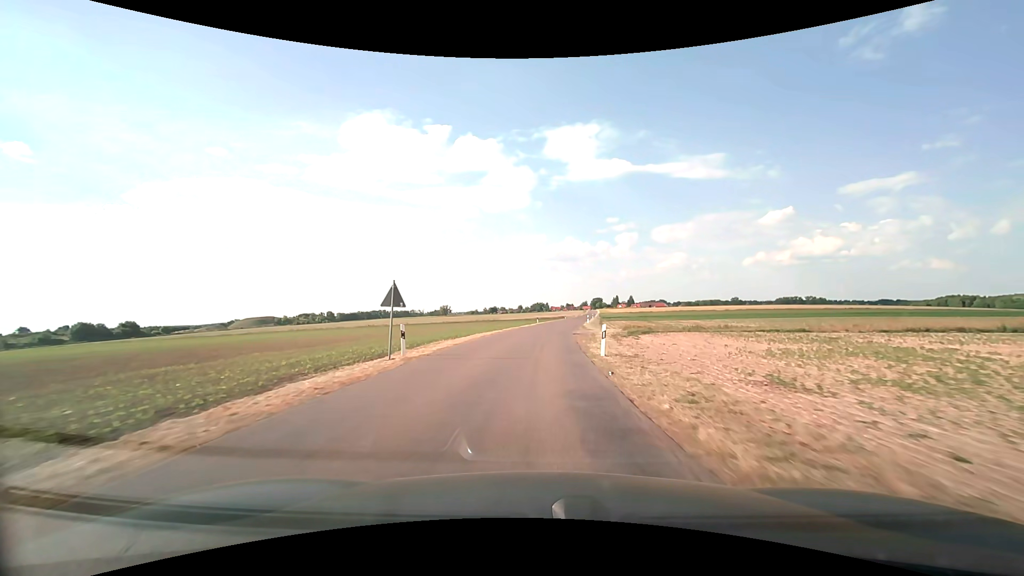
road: unclassified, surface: asphalt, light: Day
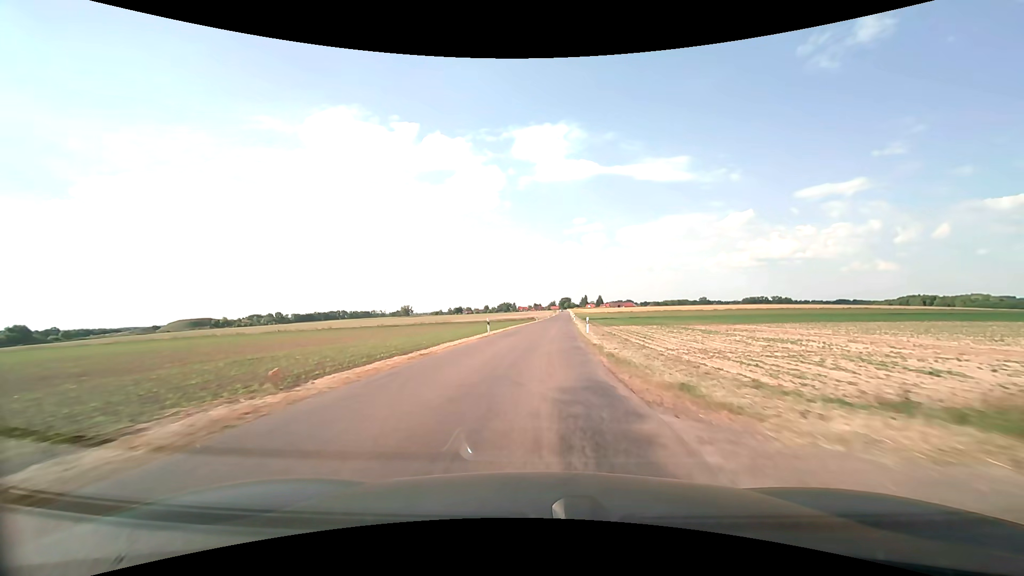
(+1.1, +33.0) m; +4°
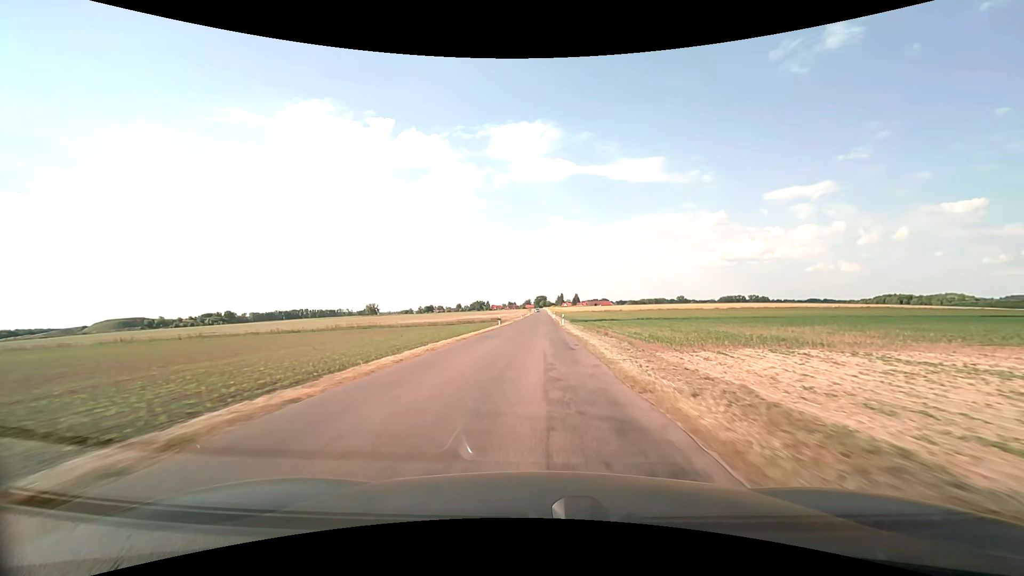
(+1.3, +35.0) m; +3°
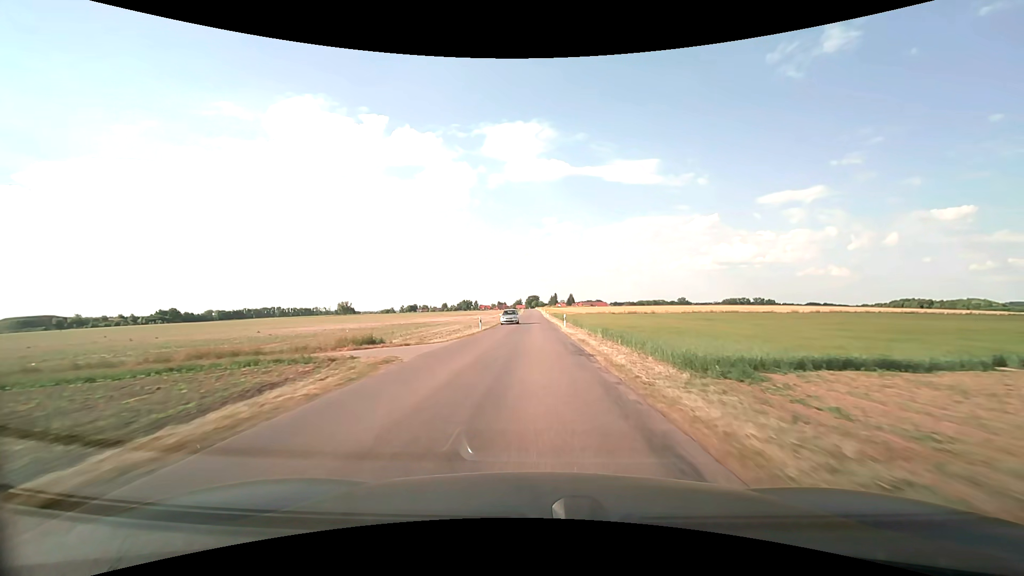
(+0.7, +60.8) m; +1°
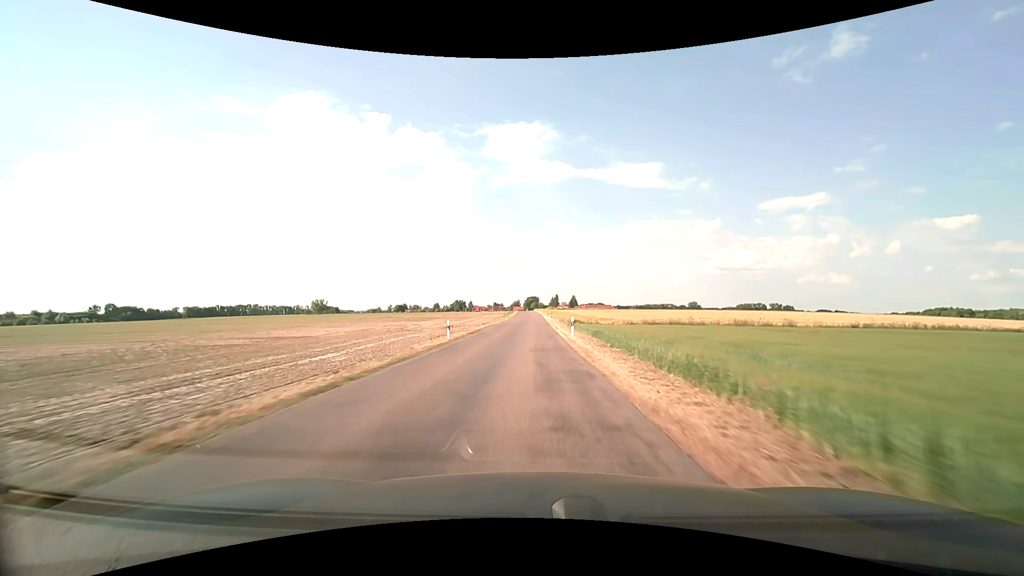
(-0.1, +62.4) m; 0°
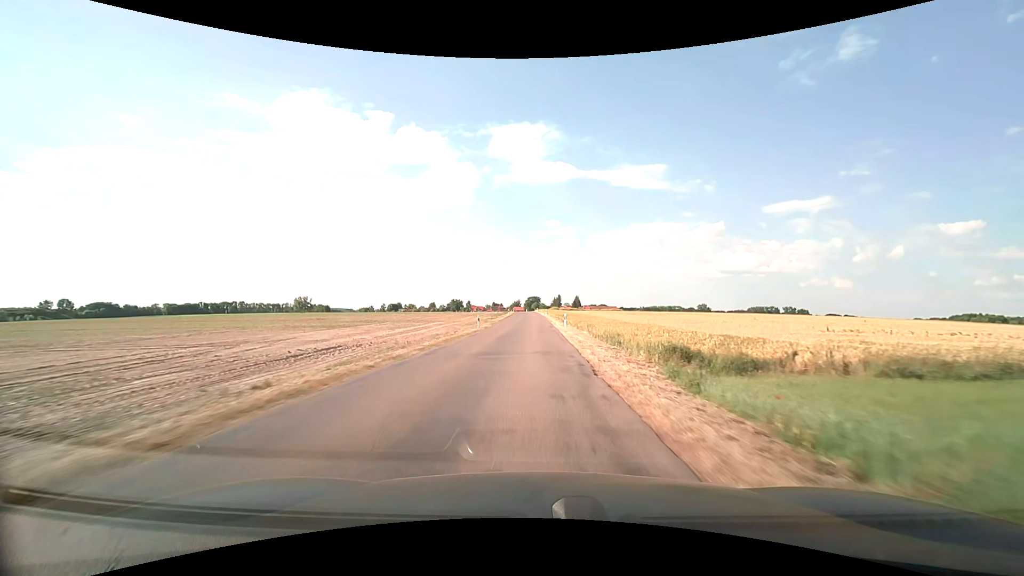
(-0.2, +37.8) m; 0°
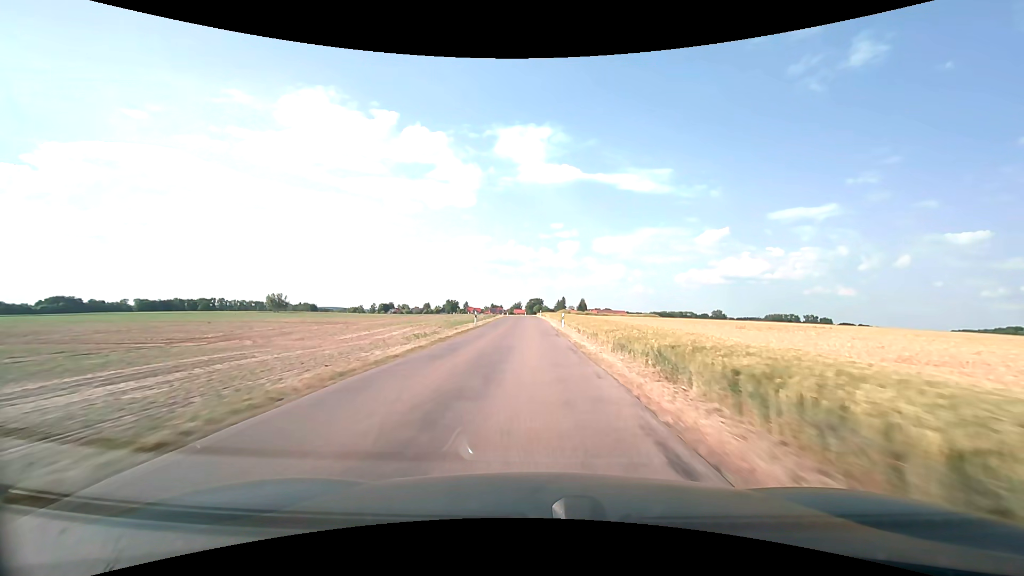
(-0.3, +50.5) m; 0°
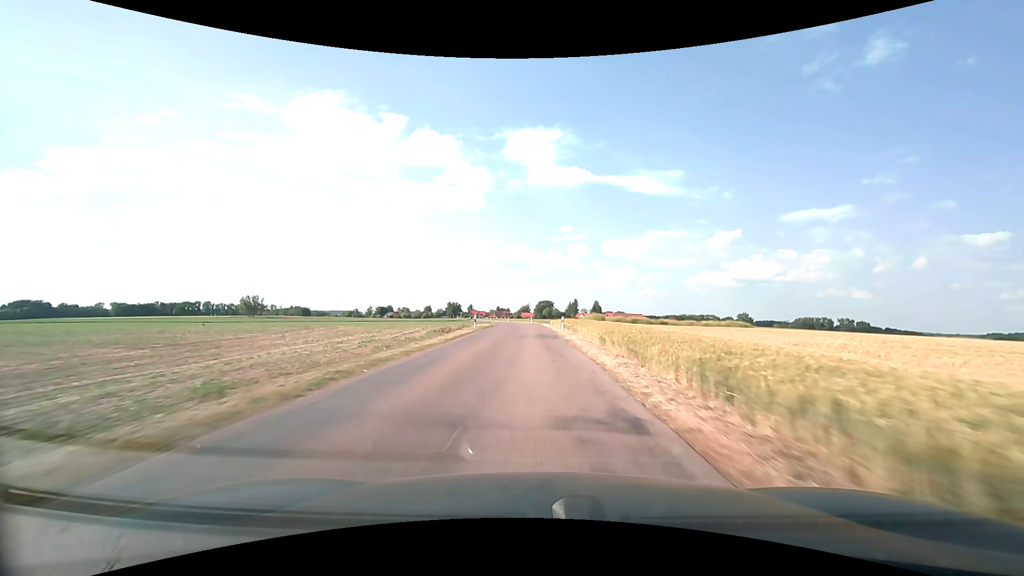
(-0.5, +49.9) m; -1°
(0, +10) (0, +20) (0, +30) (0, +40) (-1, +50) (-1, +60) (-1, +70) (-2, +80) (-3, +90) (-4, +100) m
